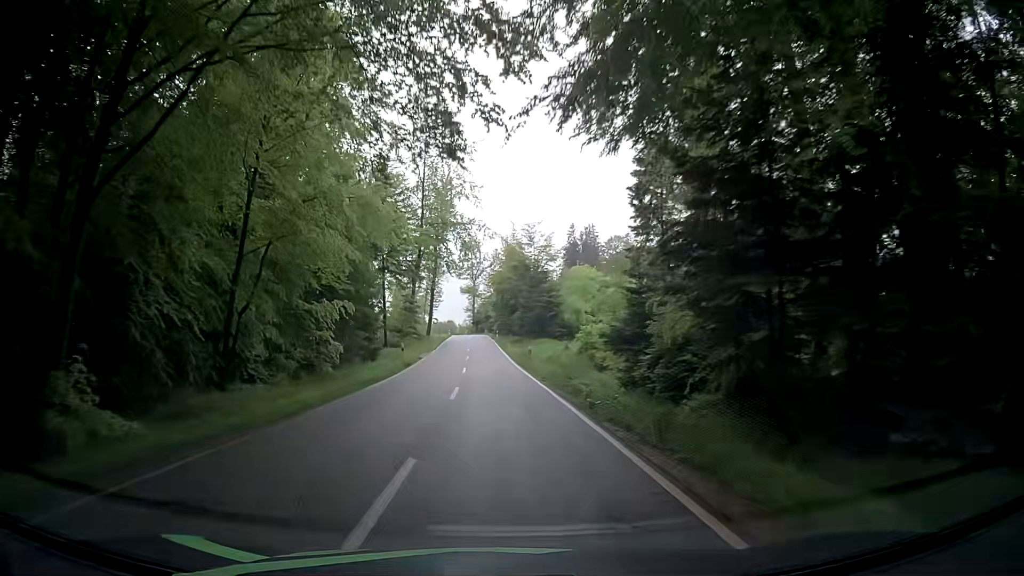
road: tertiary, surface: asphalt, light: Day
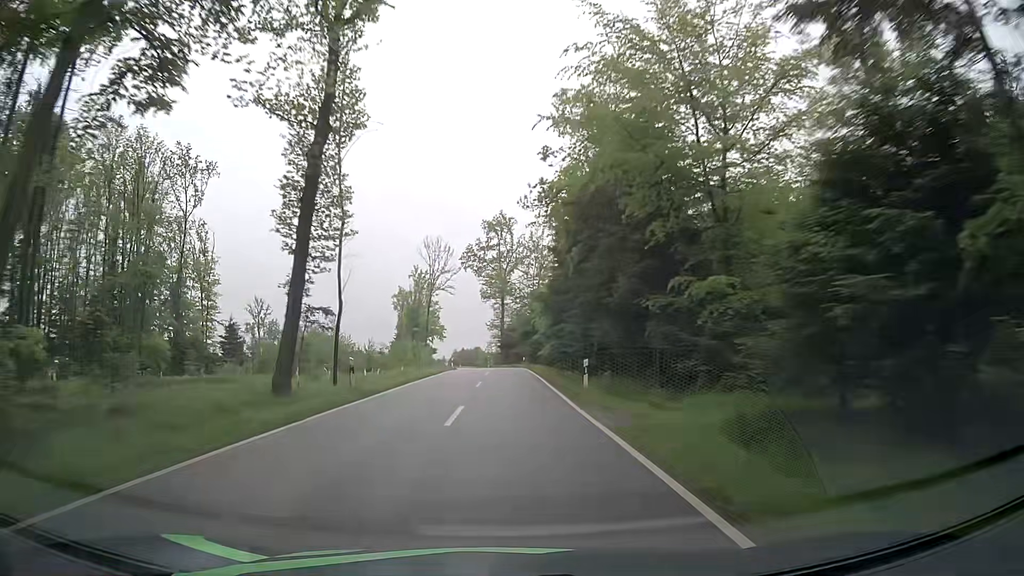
(-3.5, +64.7) m; -4°
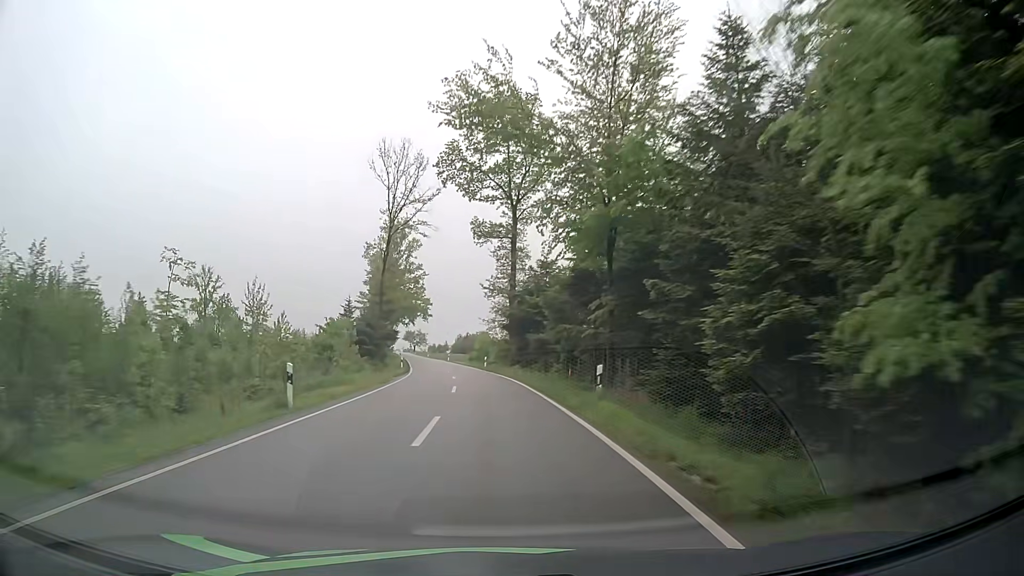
(-0.1, +50.4) m; -1°
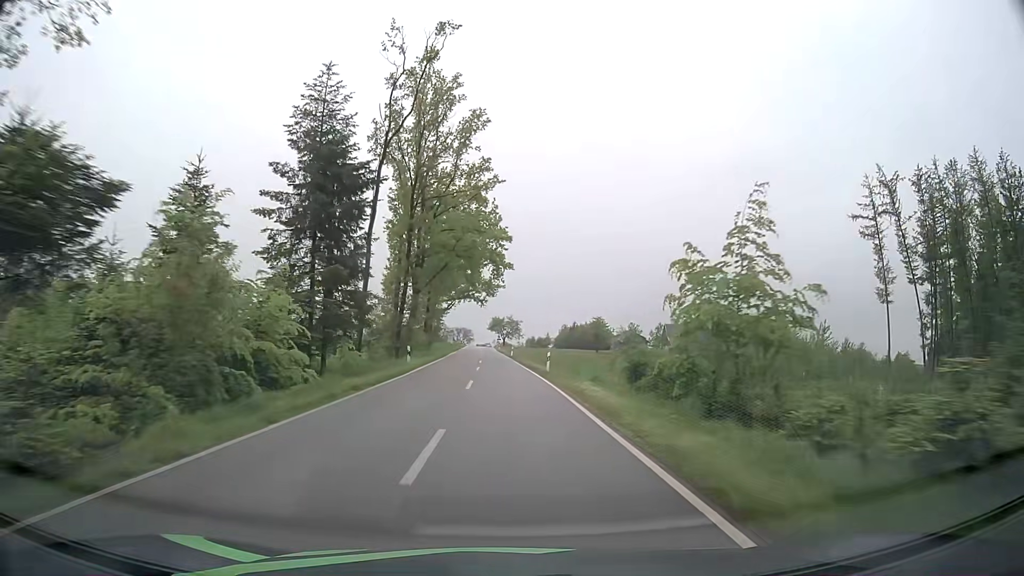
(-5.1, +62.6) m; -9°
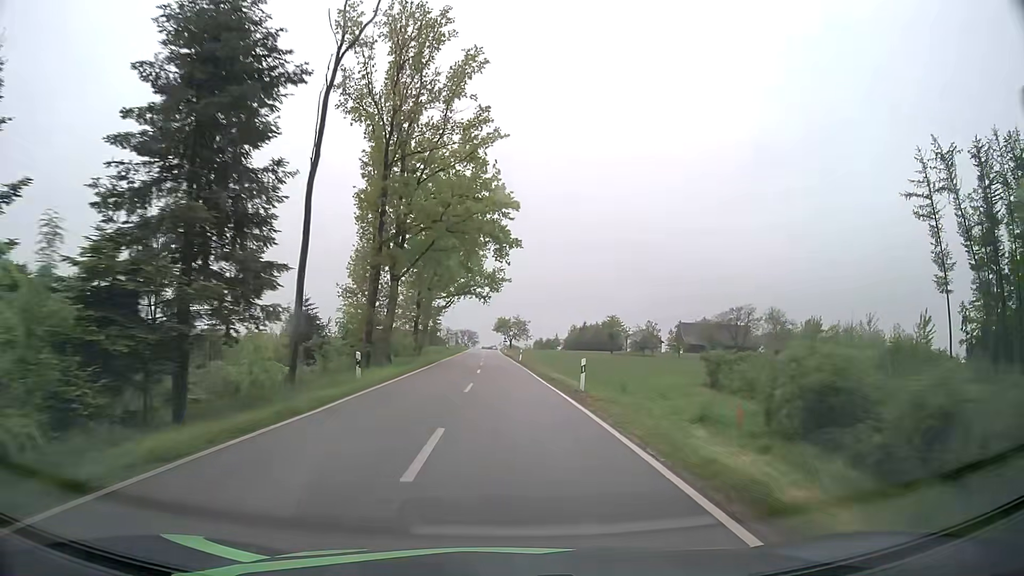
(-0.1, +12.7) m; 0°
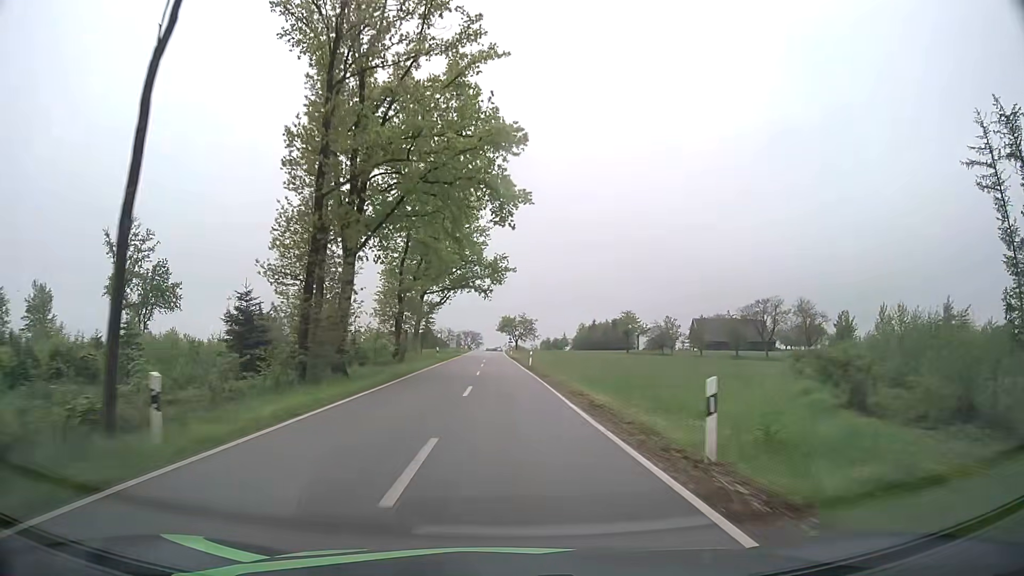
(0.0, +12.8) m; -1°
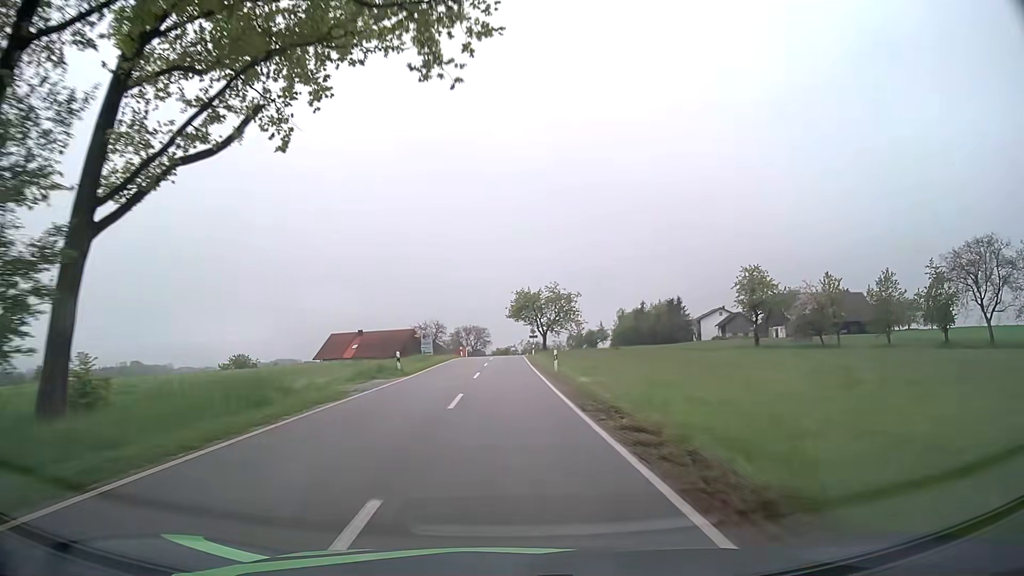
(-1.0, +64.2) m; -1°
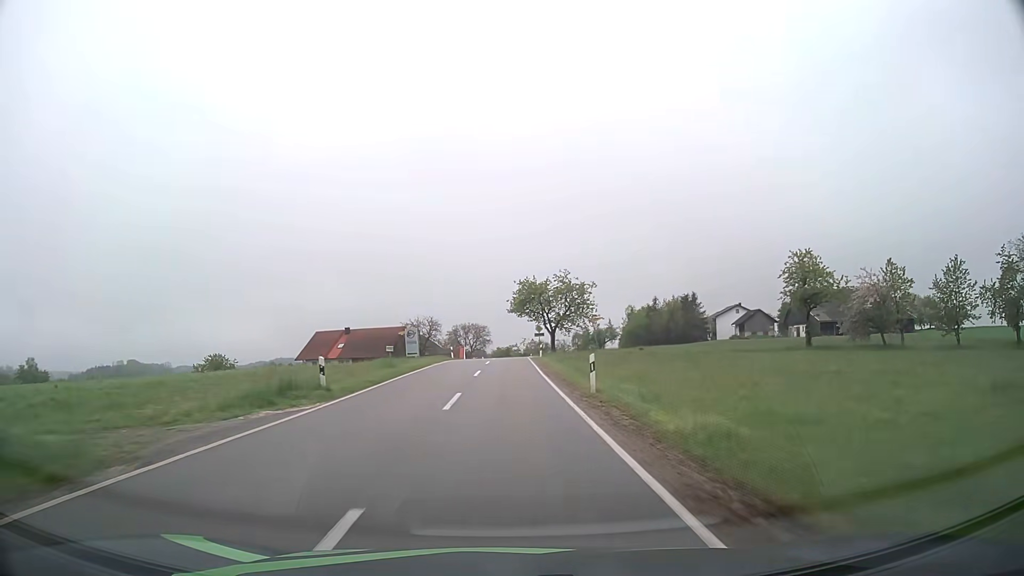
(0.0, +12.5) m; 0°
(0, +10) (0, +20) (0, +30) (0, +40) (0, +50) (+1, +60) (+1, +70) (+1, +80) (+1, +90) (+1, +100) m
